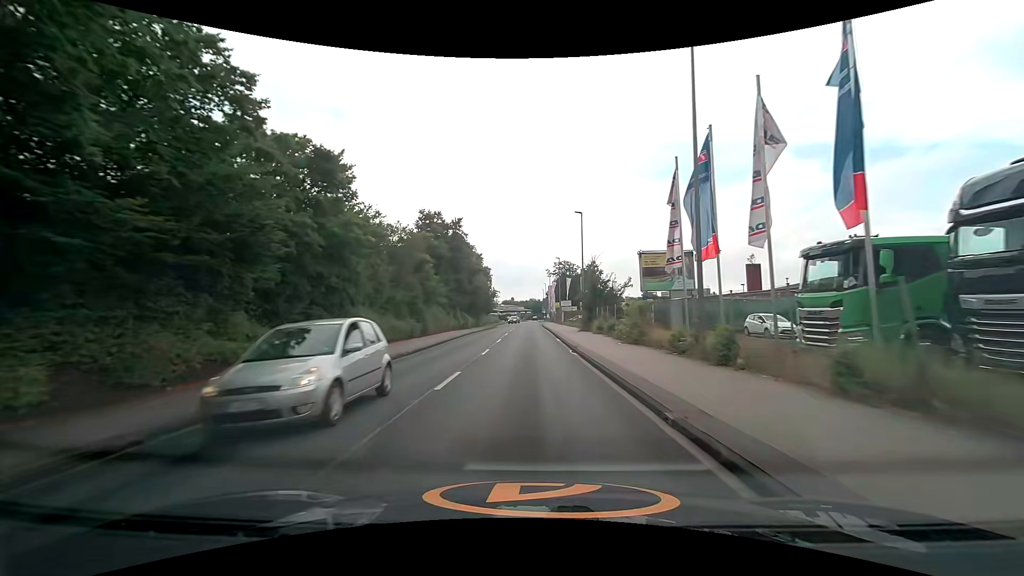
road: unclassified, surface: asphalt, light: Day
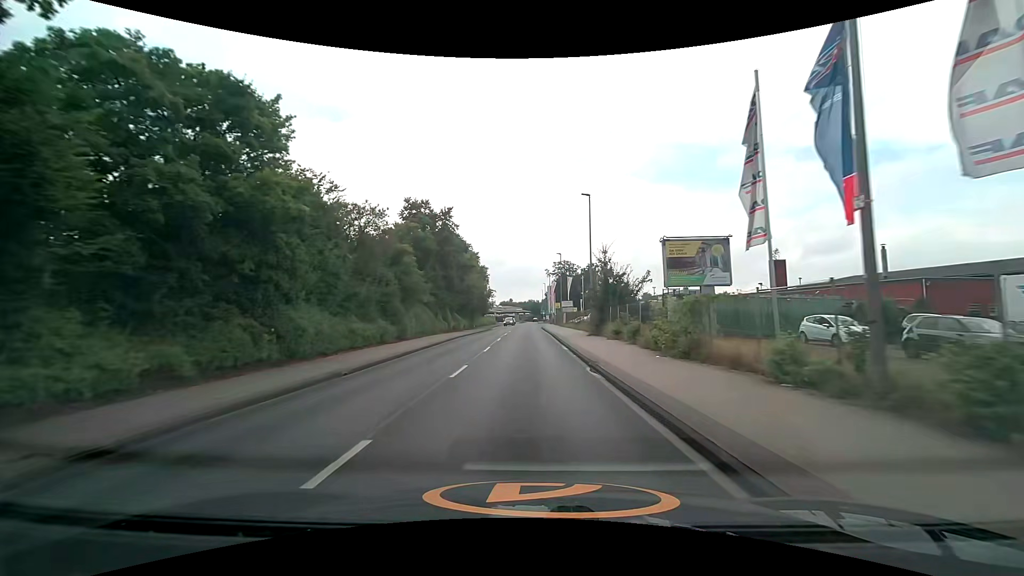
(-0.1, +6.9) m; -1°
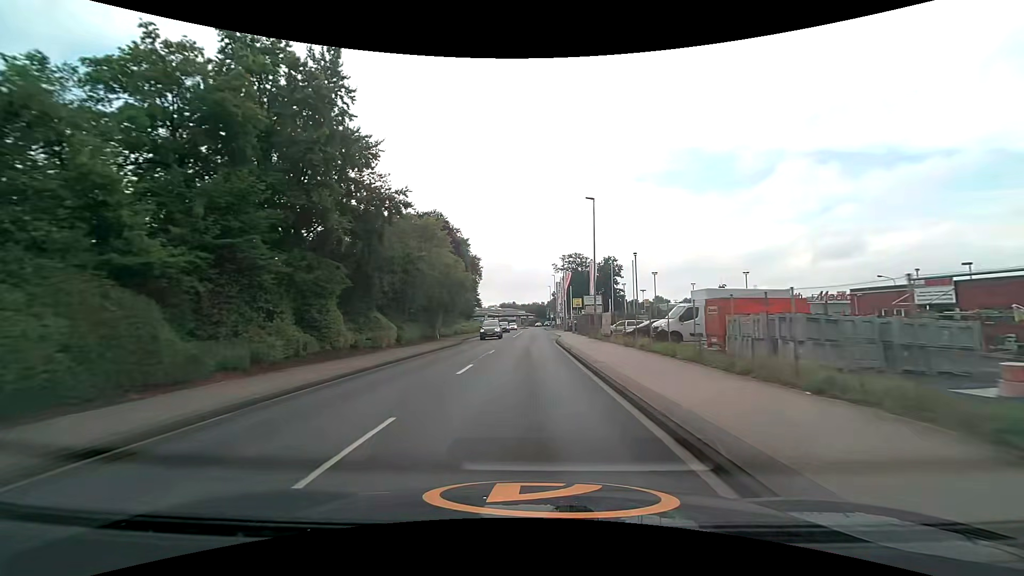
(+0.1, +34.5) m; 0°
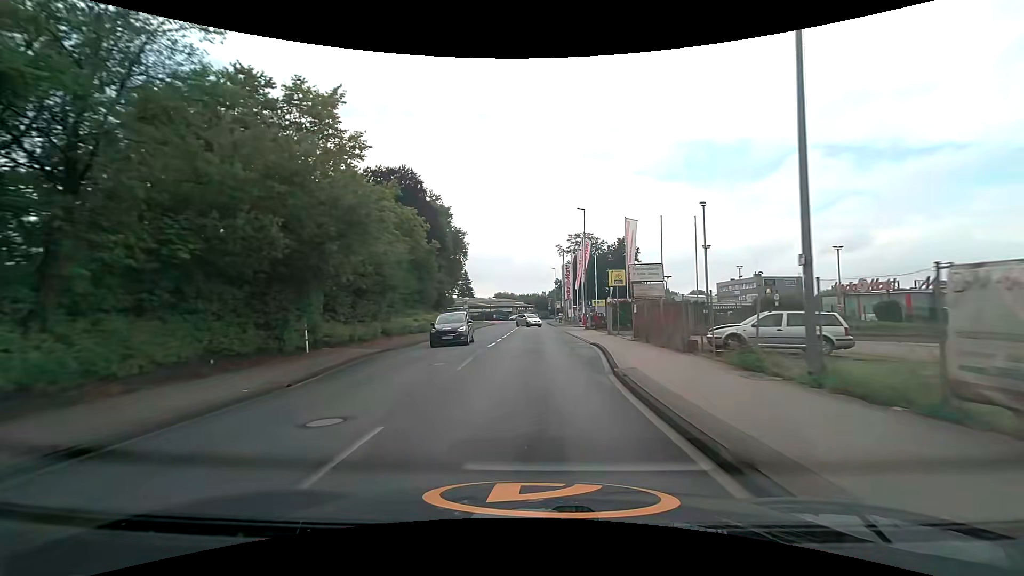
(-0.1, +27.7) m; 0°
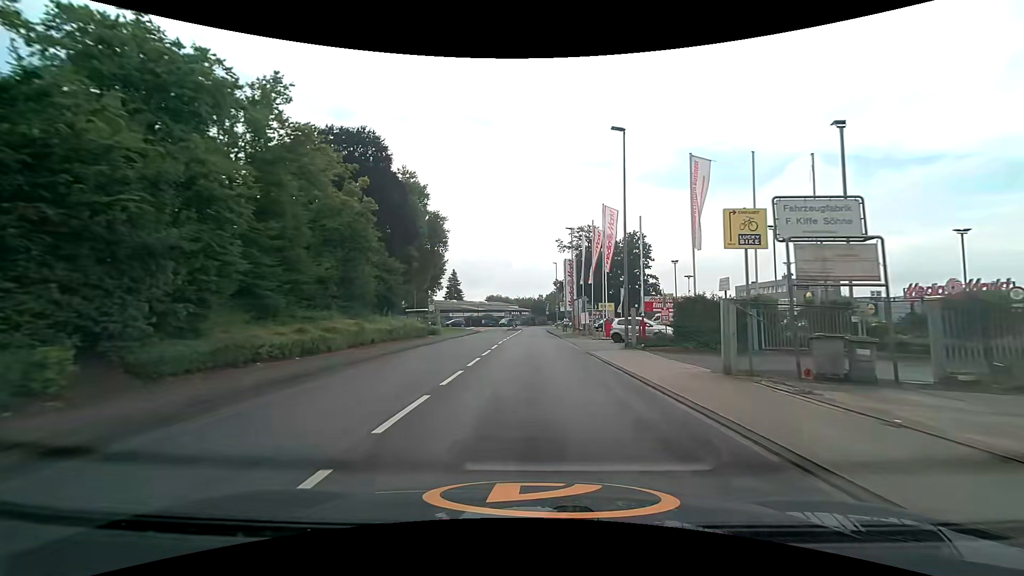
(+0.2, +19.5) m; +1°
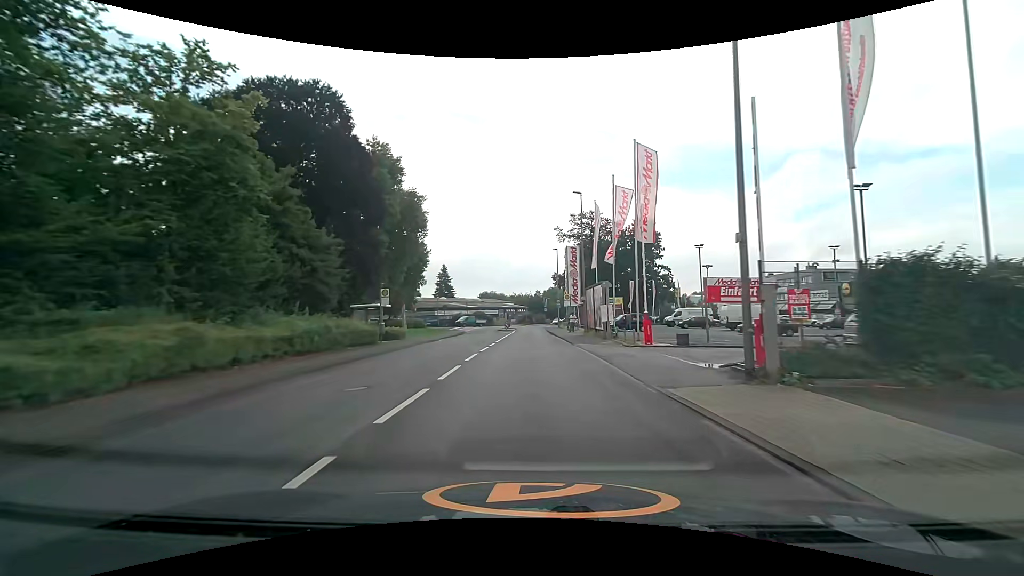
(+0.1, +13.1) m; 0°
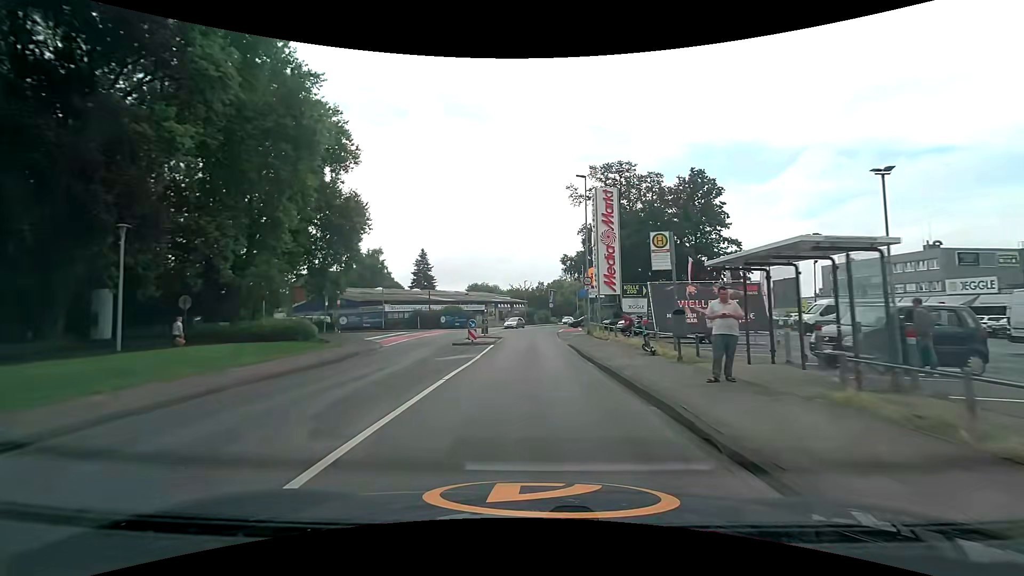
(0.0, +33.6) m; 0°
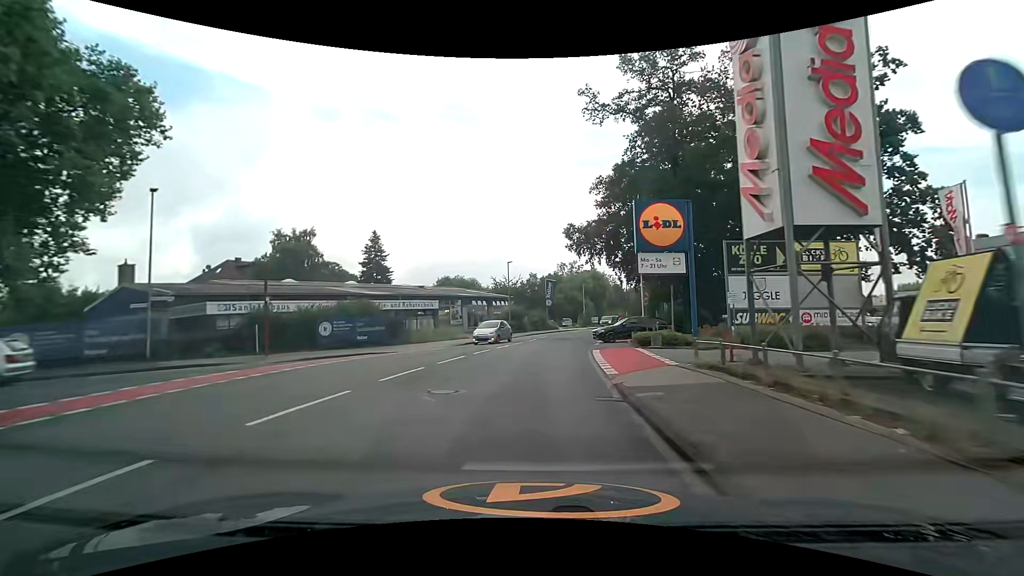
(+0.4, +32.9) m; +1°
(0, +10) (0, +20) (+1, +30) (+3, +40) (+5, +50) (+7, +59) (+10, +69) (+14, +78) (+18, +87) (+22, +96) m
